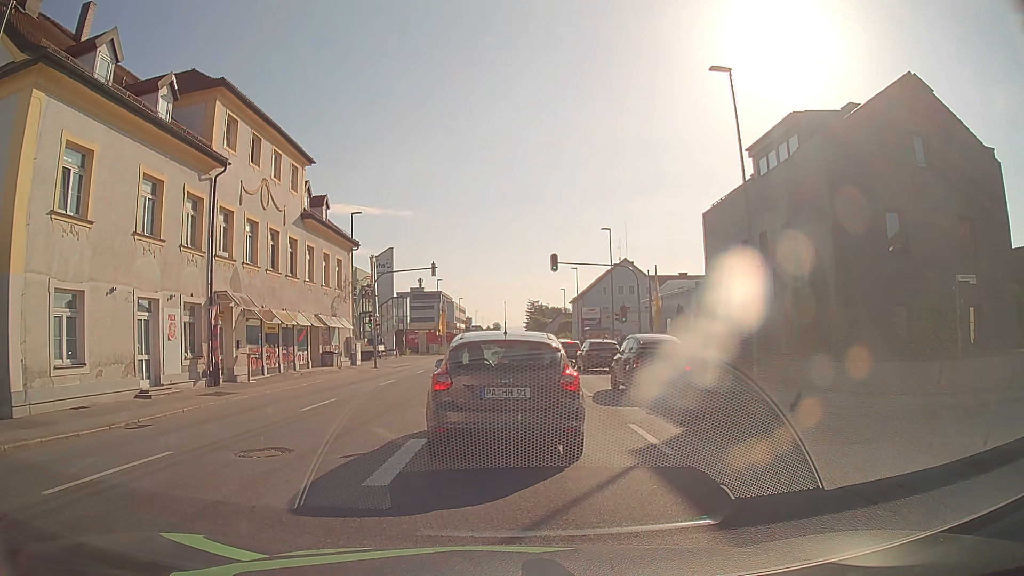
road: tertiary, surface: asphalt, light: Day
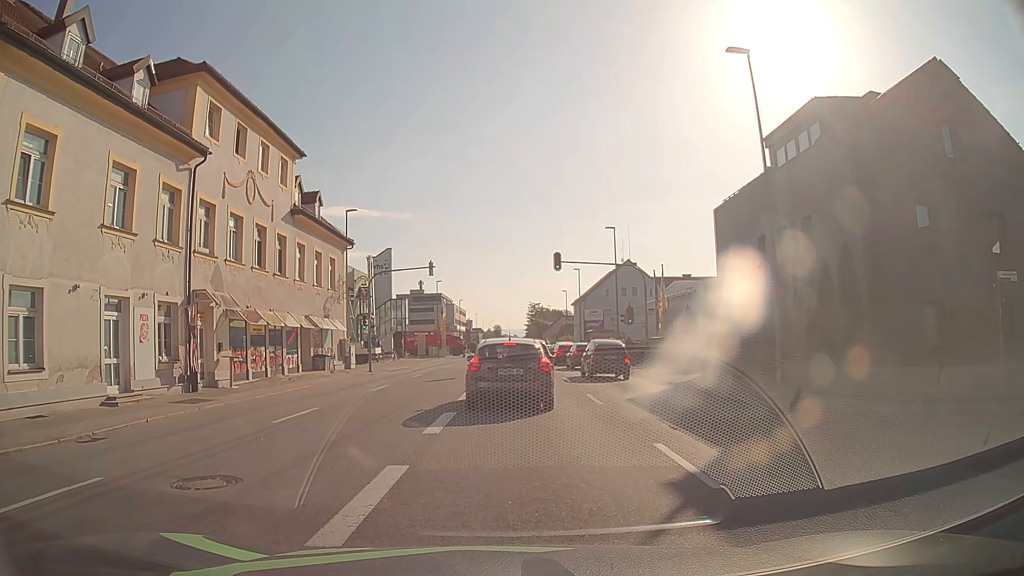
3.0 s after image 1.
(0.0, +1.9) m; 0°
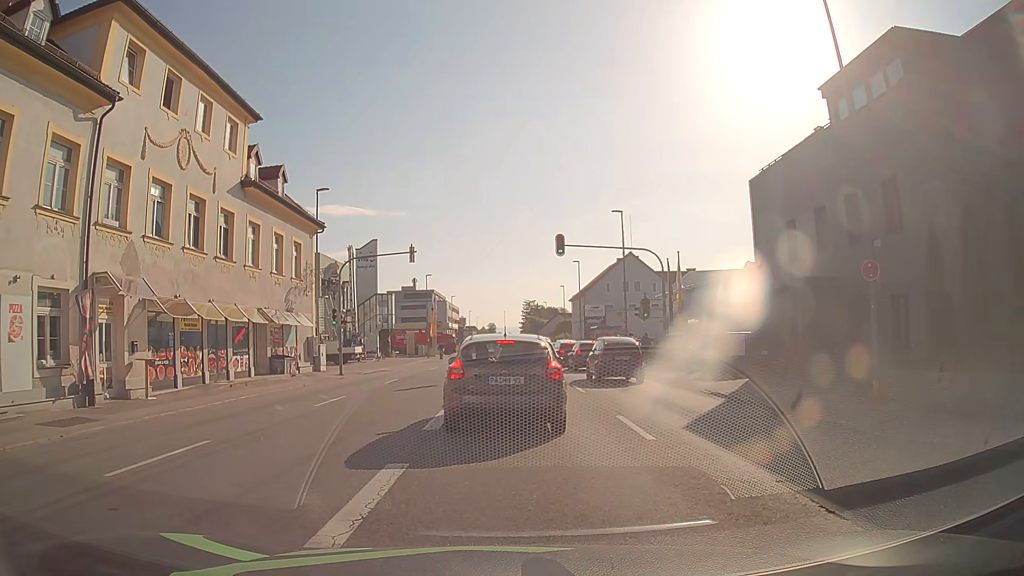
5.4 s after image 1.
(-0.1, +5.9) m; 0°
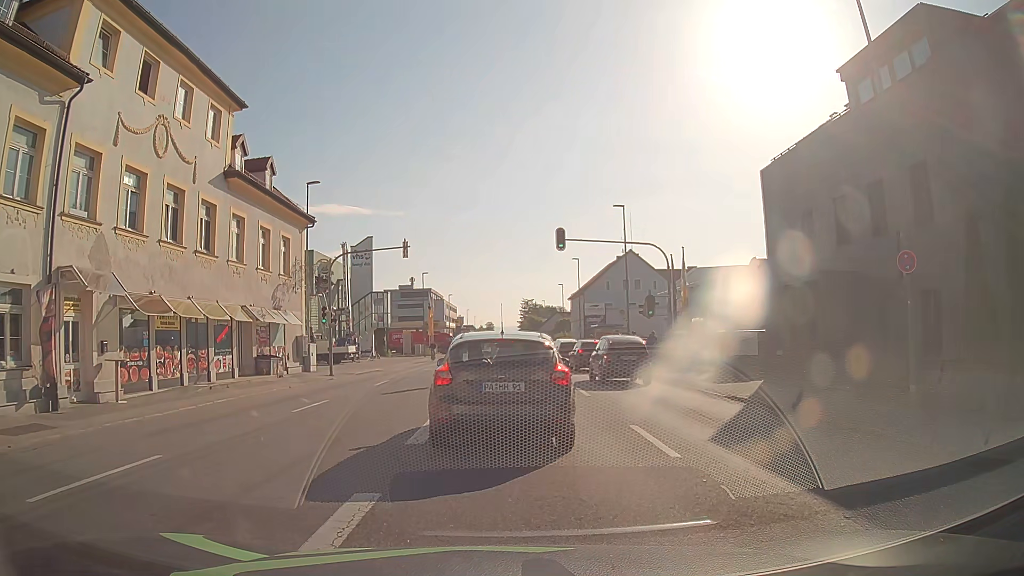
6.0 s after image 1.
(0.0, +1.5) m; -1°
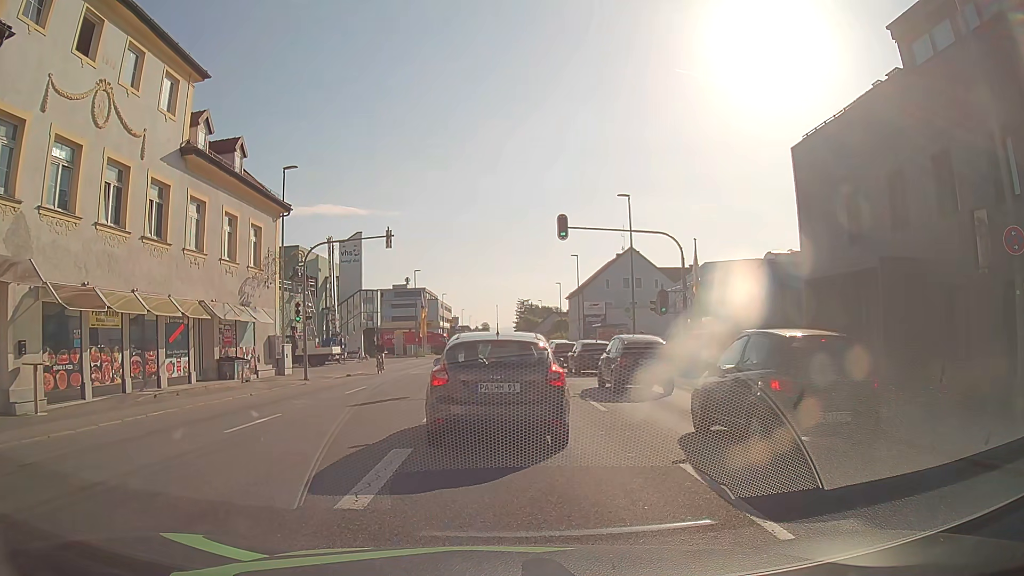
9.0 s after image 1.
(0.0, +3.3) m; 0°
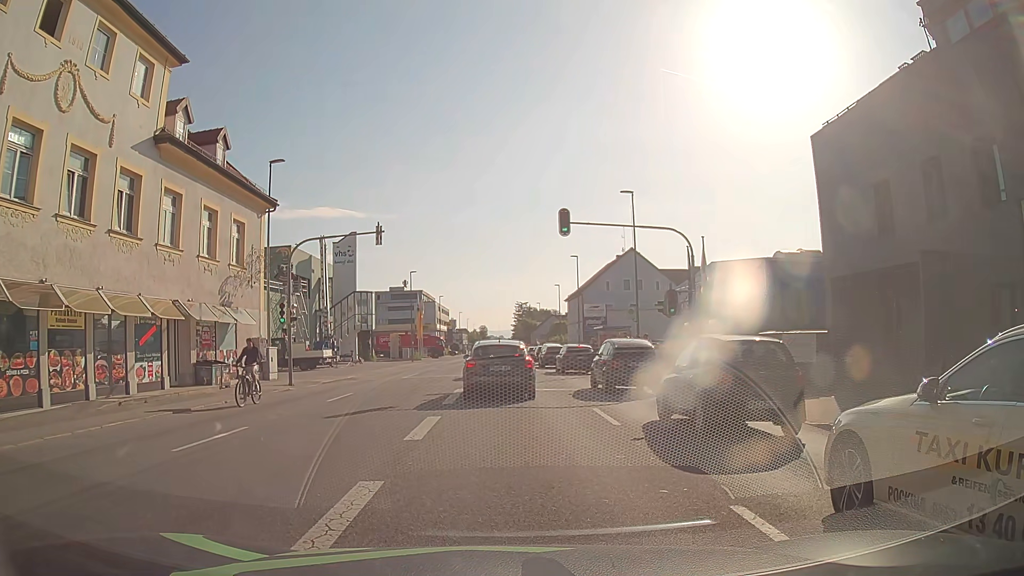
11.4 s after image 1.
(0.0, +1.9) m; 0°
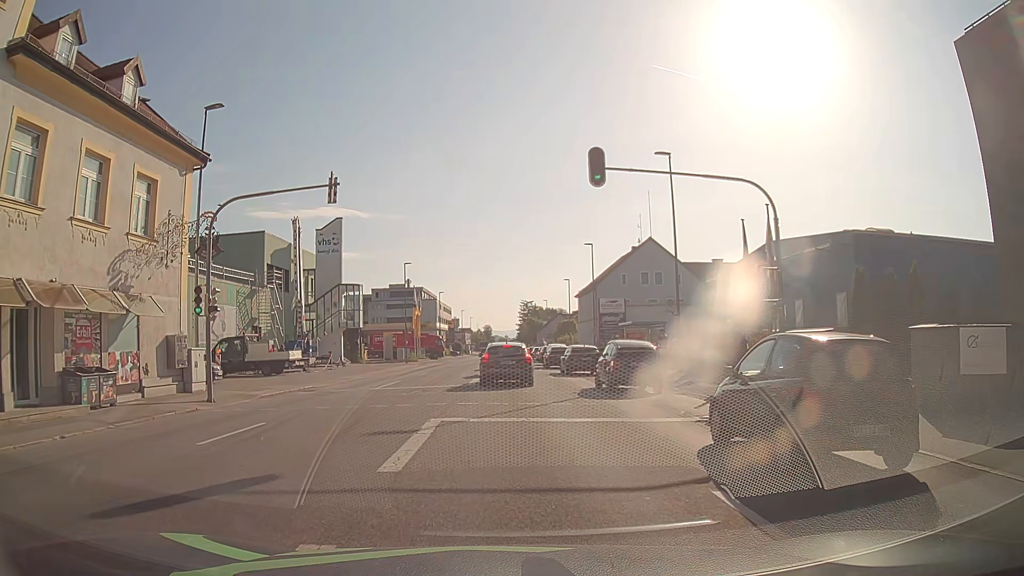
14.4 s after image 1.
(+0.2, +8.5) m; 0°
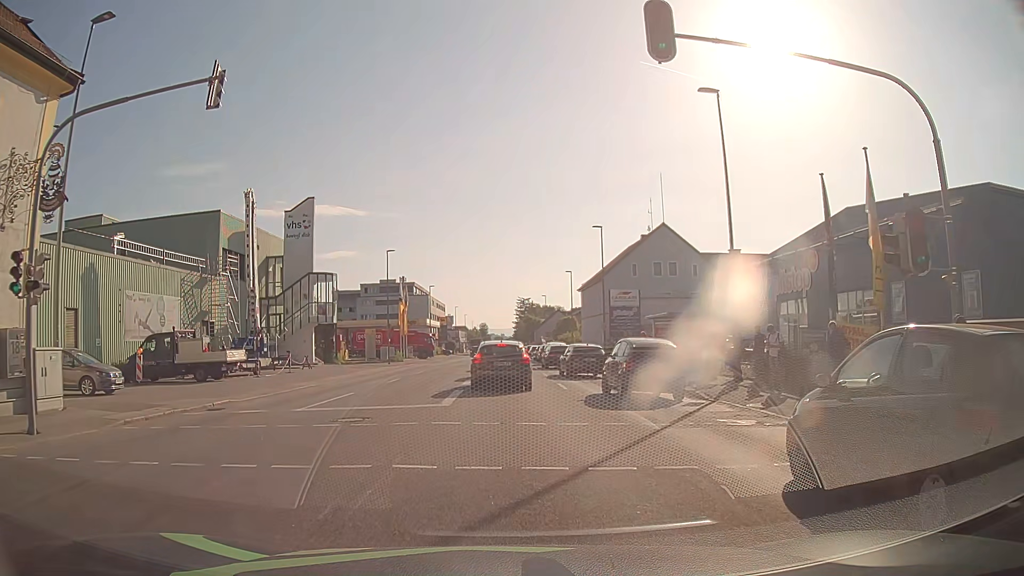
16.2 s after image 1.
(+0.1, +8.4) m; +1°
